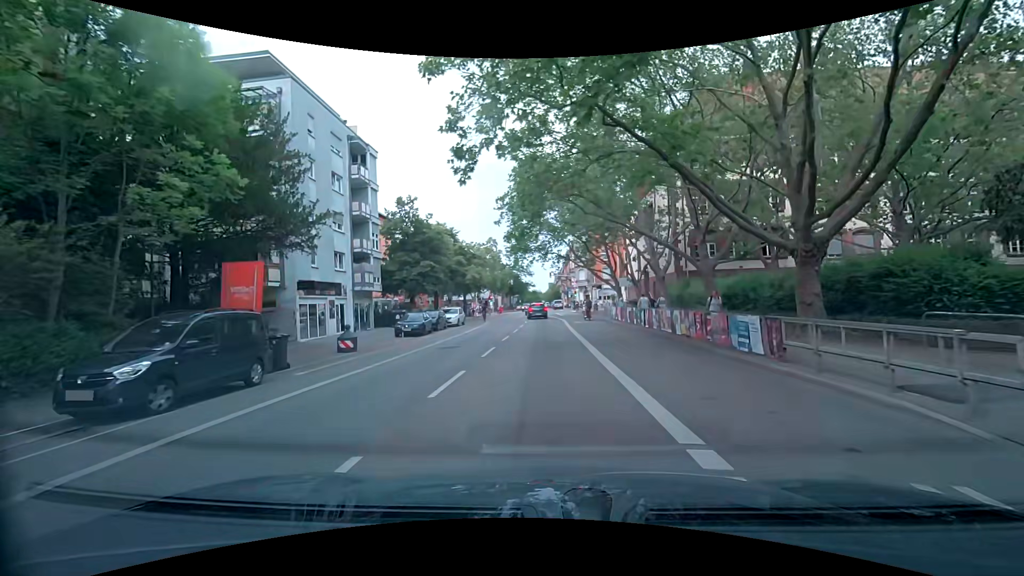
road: secondary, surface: asphalt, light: Day
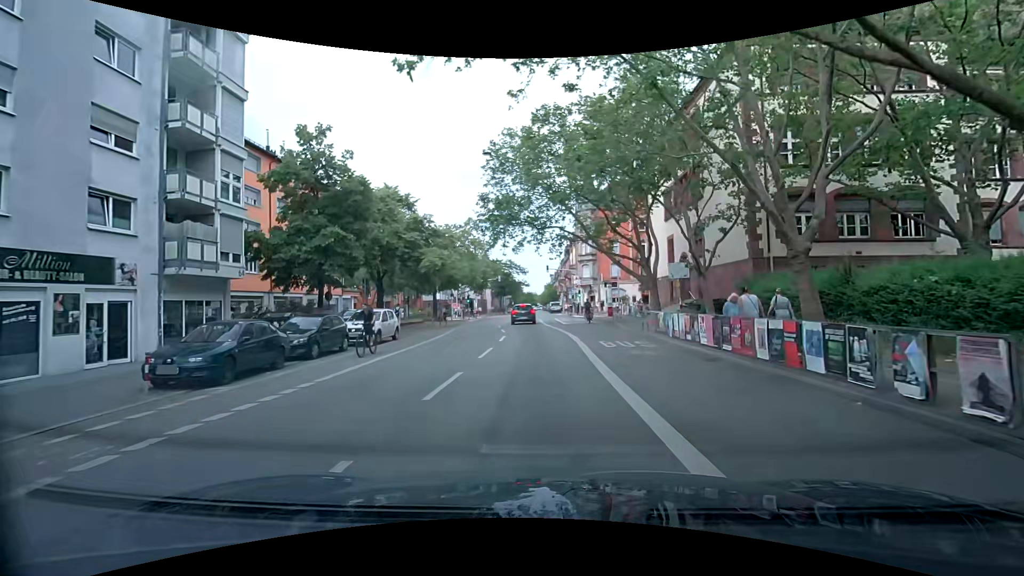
(+0.2, +18.0) m; +1°
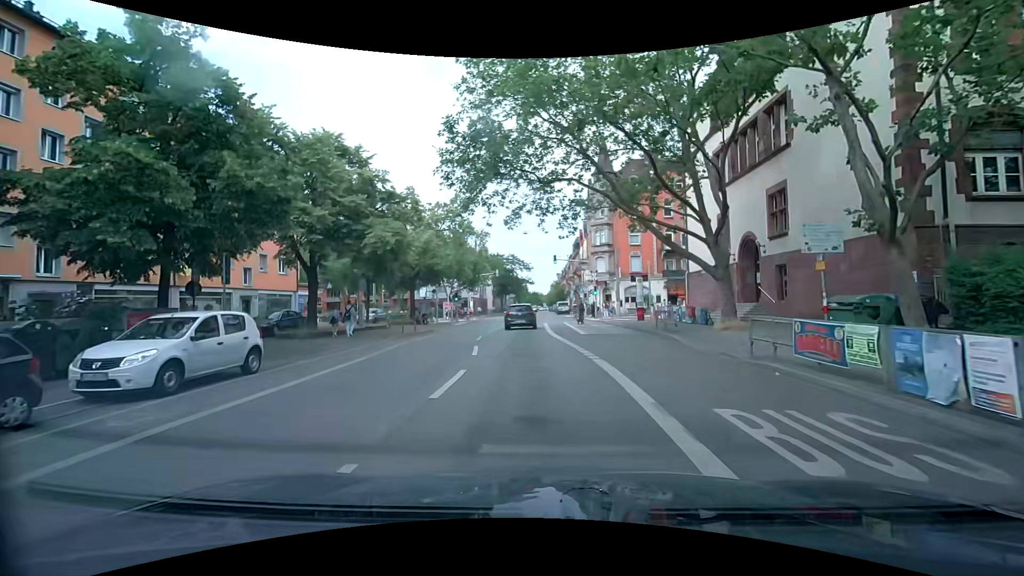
(+0.1, +12.1) m; 0°
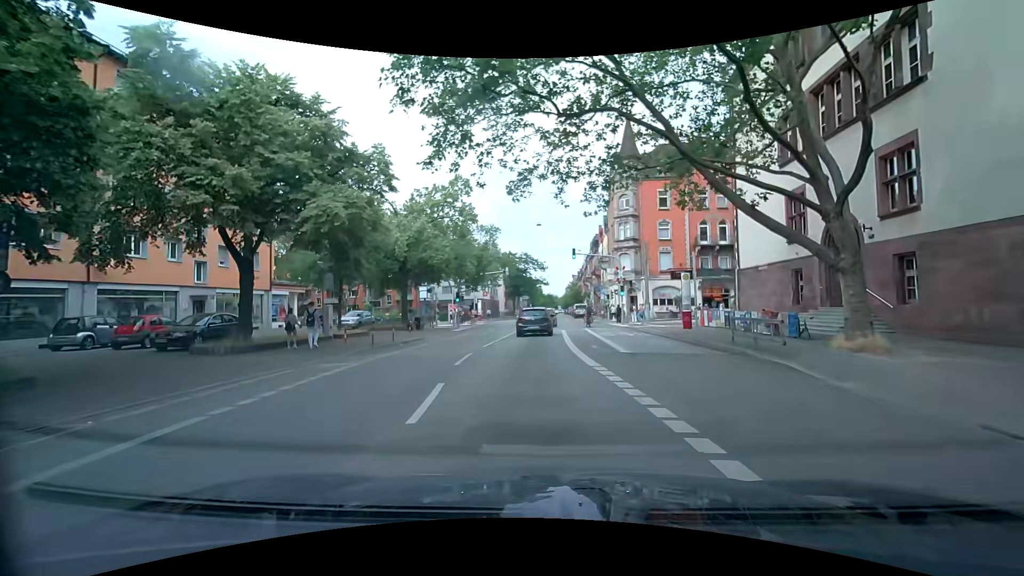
(+0.2, +7.4) m; +3°
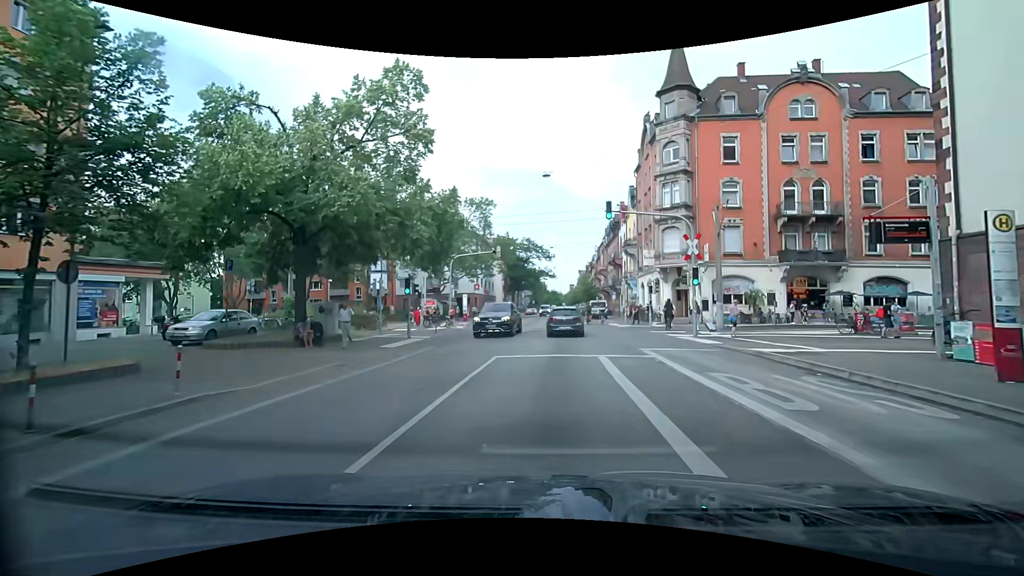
(-1.0, +17.7) m; -3°
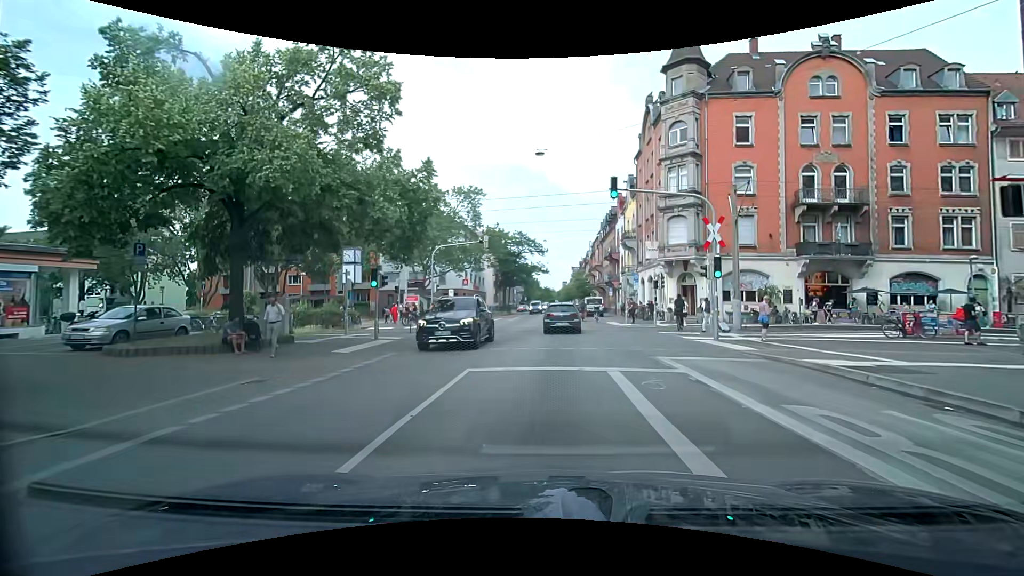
(0.0, +3.9) m; +1°
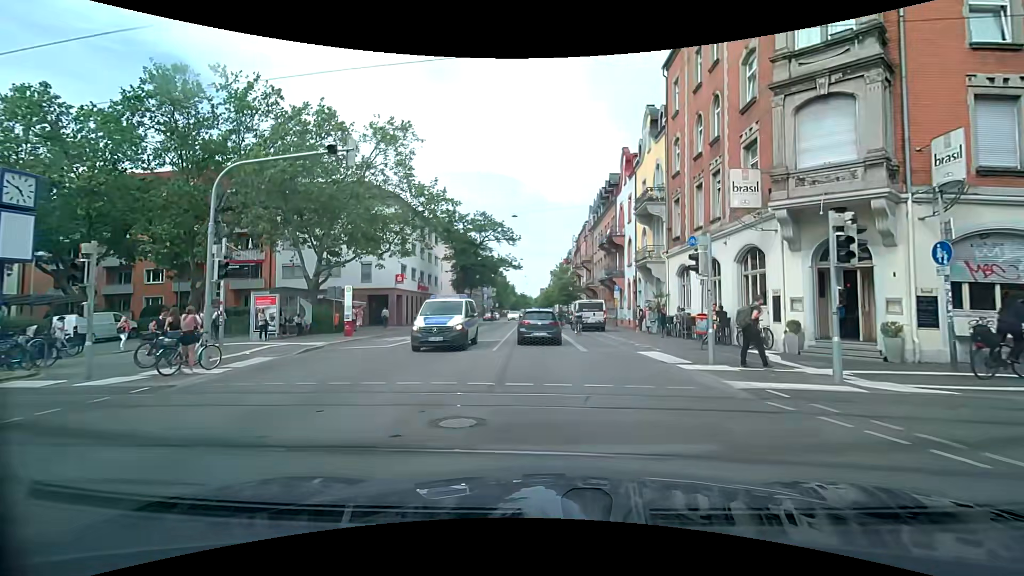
(+0.2, +21.2) m; +1°
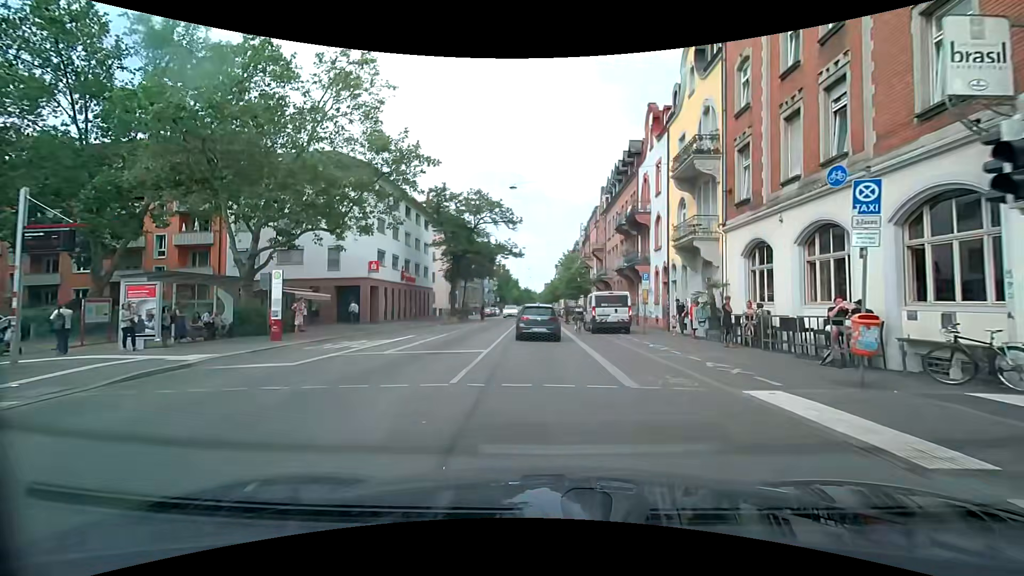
(-0.1, +8.4) m; -2°
(0, +10) (0, +20) (0, +30) (0, +40) (0, +50) (0, +60) (0, +70) (0, +80) (-1, +90) (-1, +100) m
